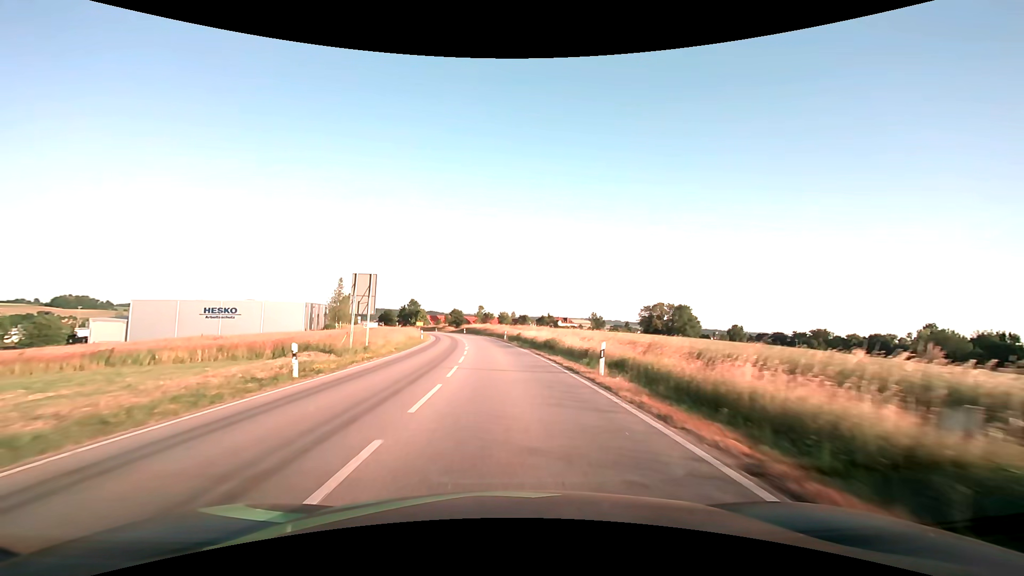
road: secondary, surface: asphalt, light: Day
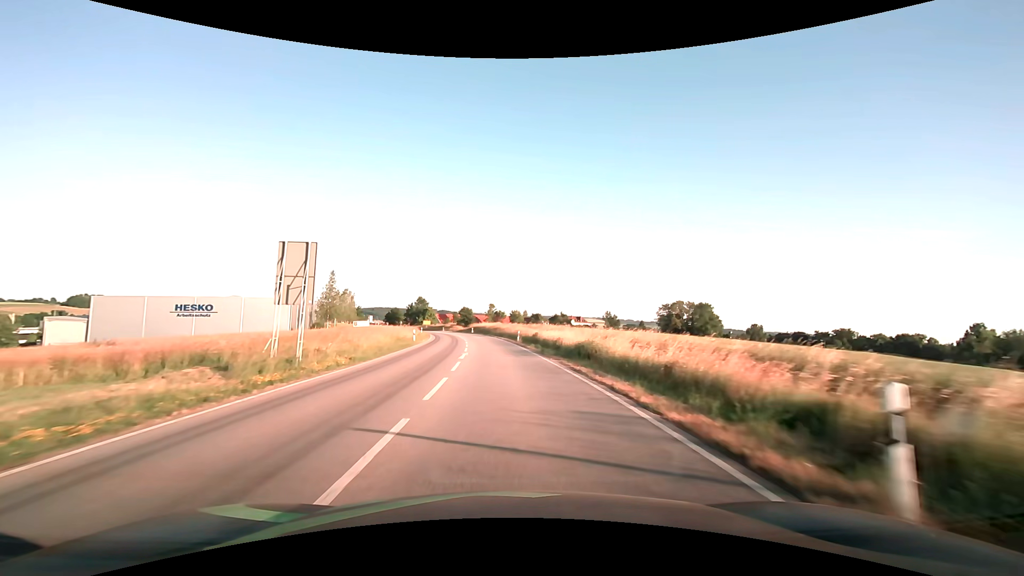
(-0.1, +10.8) m; -1°
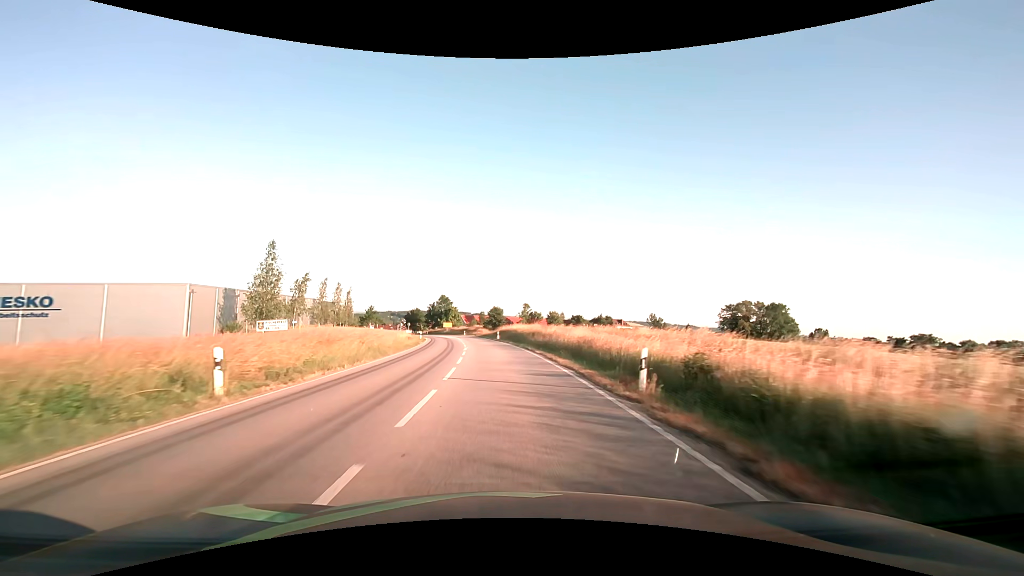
(-1.1, +32.3) m; -4°
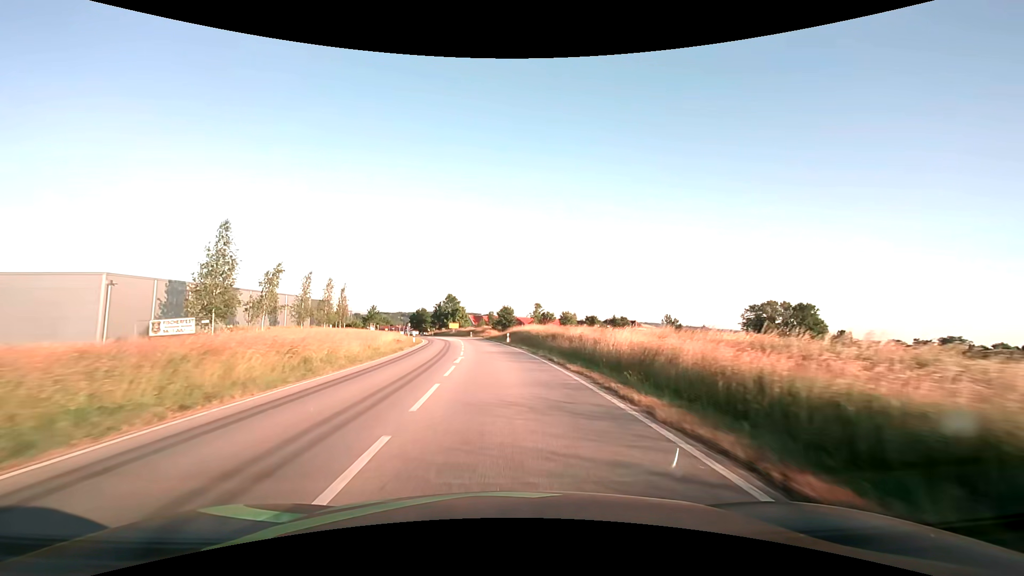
(-0.1, +10.8) m; -1°
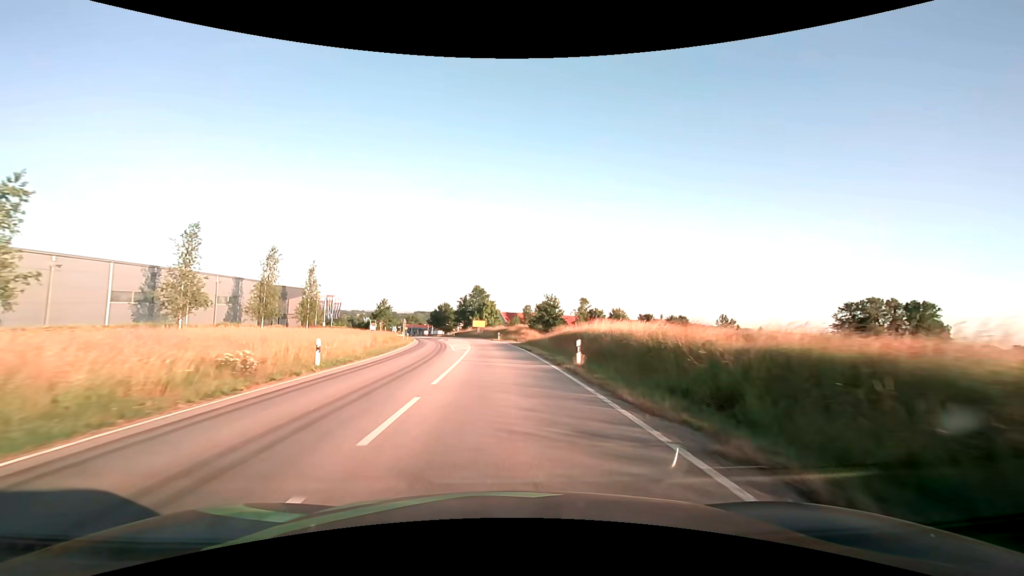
(-1.1, +32.3) m; -4°
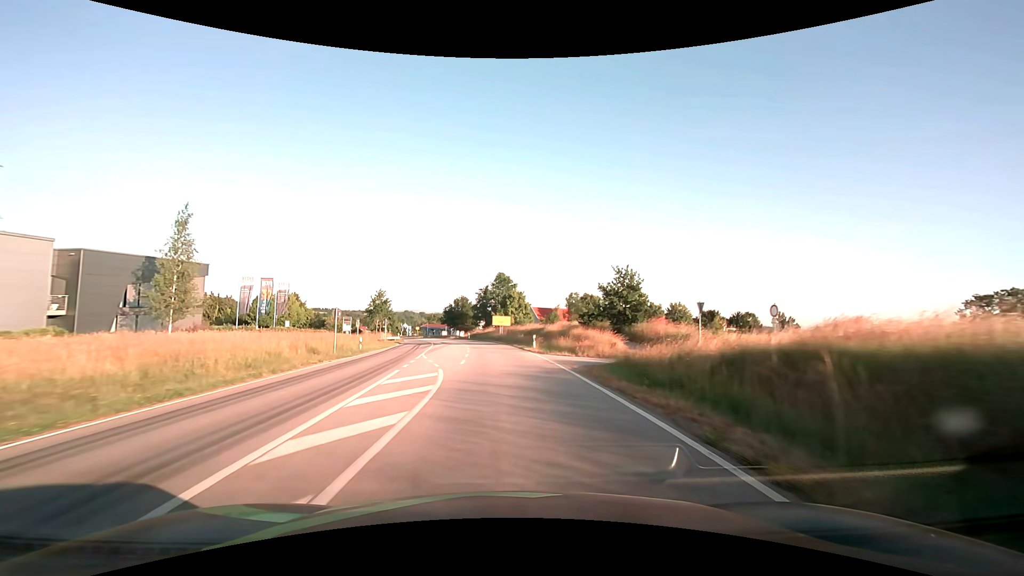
(-1.0, +32.4) m; -3°
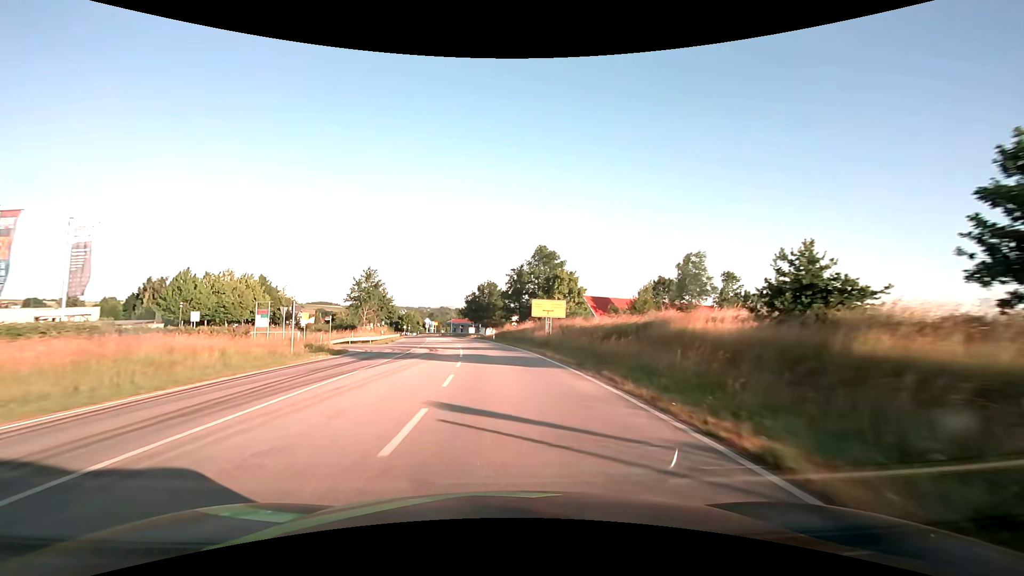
(-1.1, +32.4) m; -4°
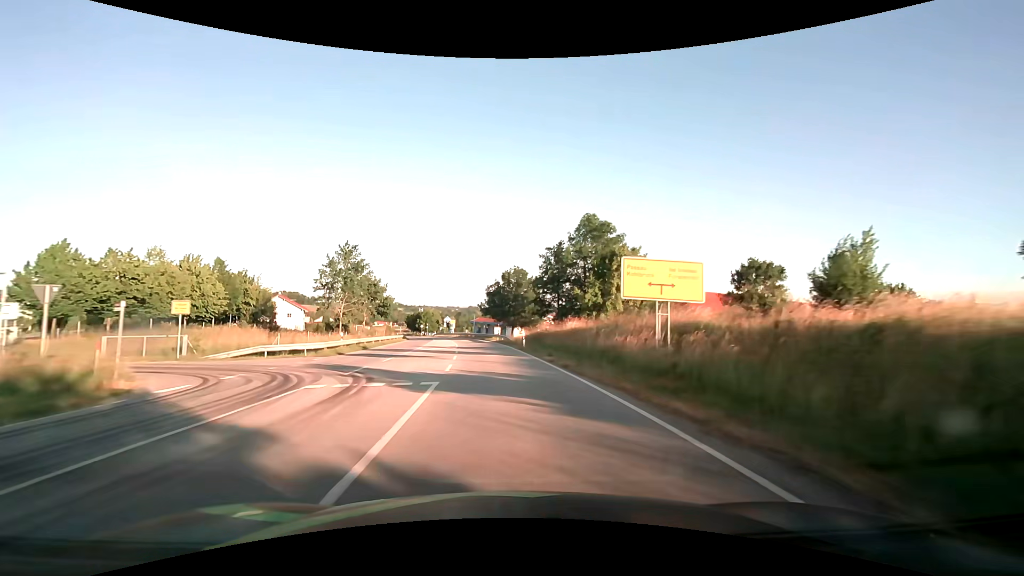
(-0.7, +21.6) m; -3°
(0, +10) (-1, +20) (-1, +30) (-2, +40) (-4, +50) (-5, +60) (-7, +70) (-9, +79) (-11, +89) (-14, +99) m
